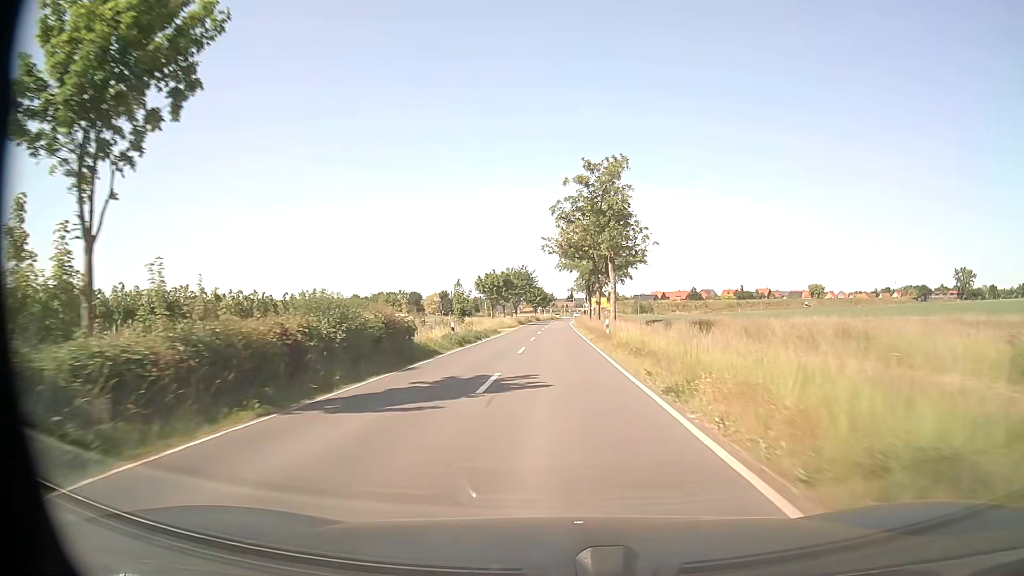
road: tertiary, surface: asphalt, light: Day
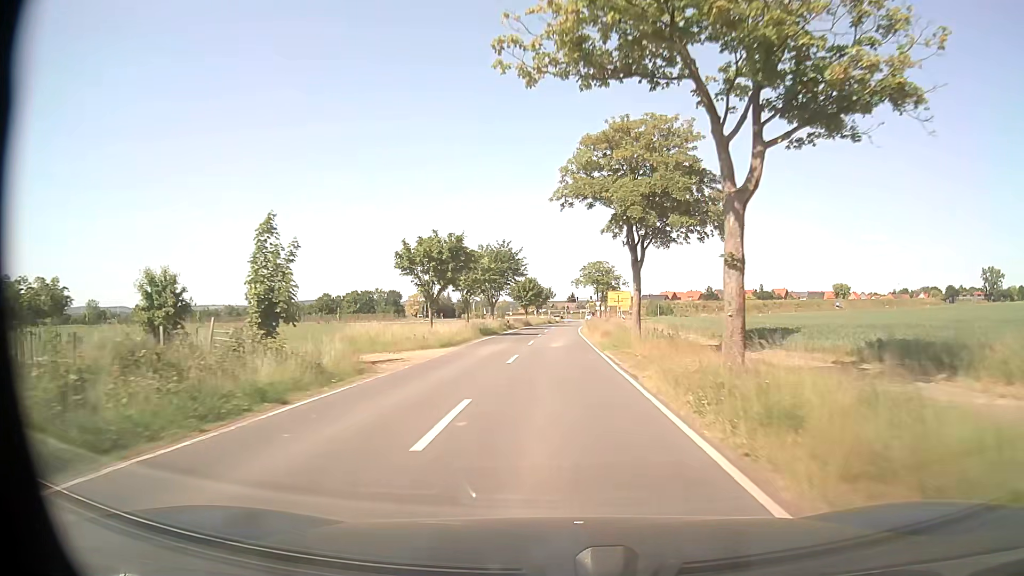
(+0.1, +41.8) m; 0°
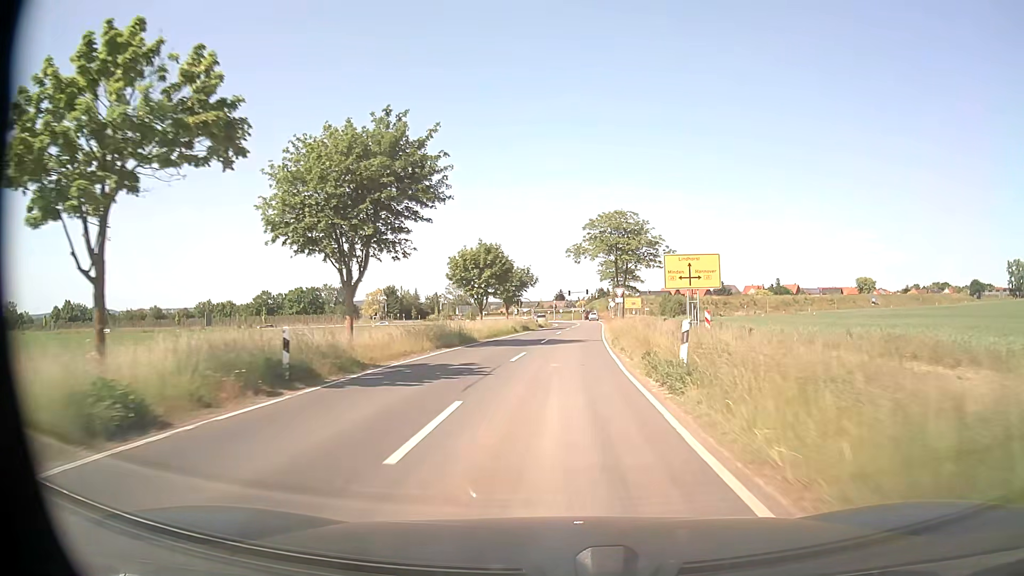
(+0.1, +50.1) m; +1°
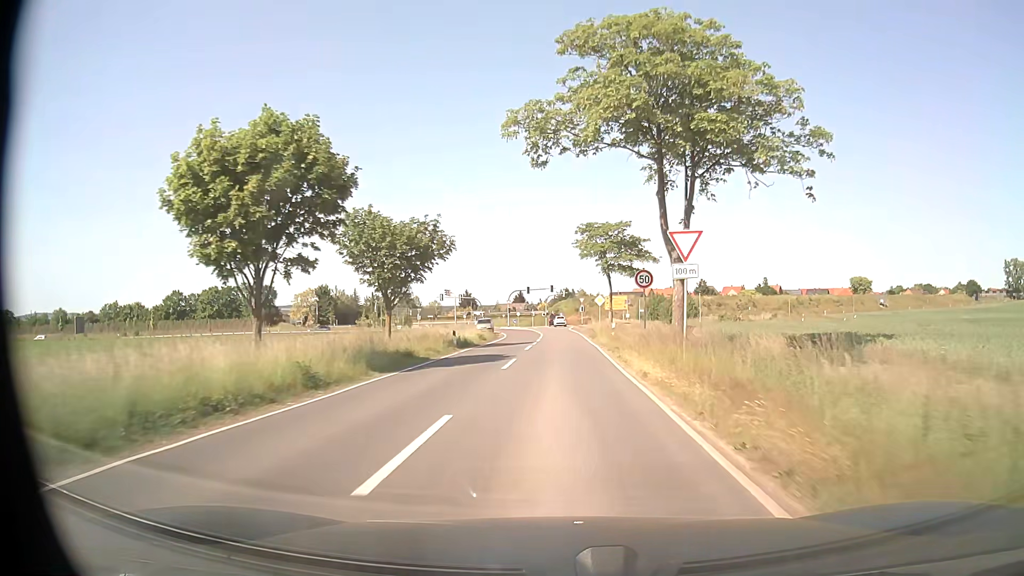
(+1.0, +37.5) m; +3°
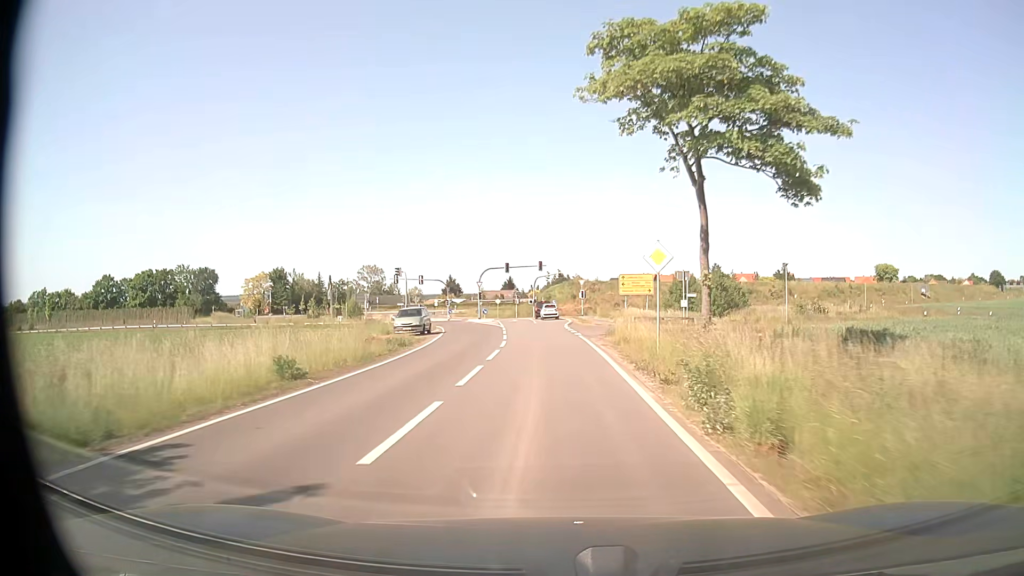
(+0.4, +33.0) m; 0°
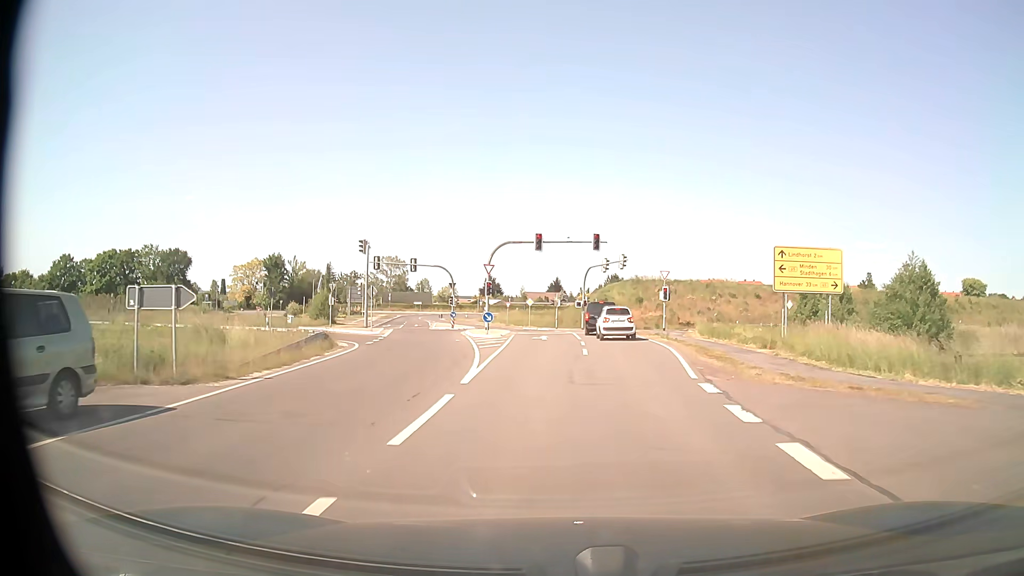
(-0.9, +35.0) m; -4°
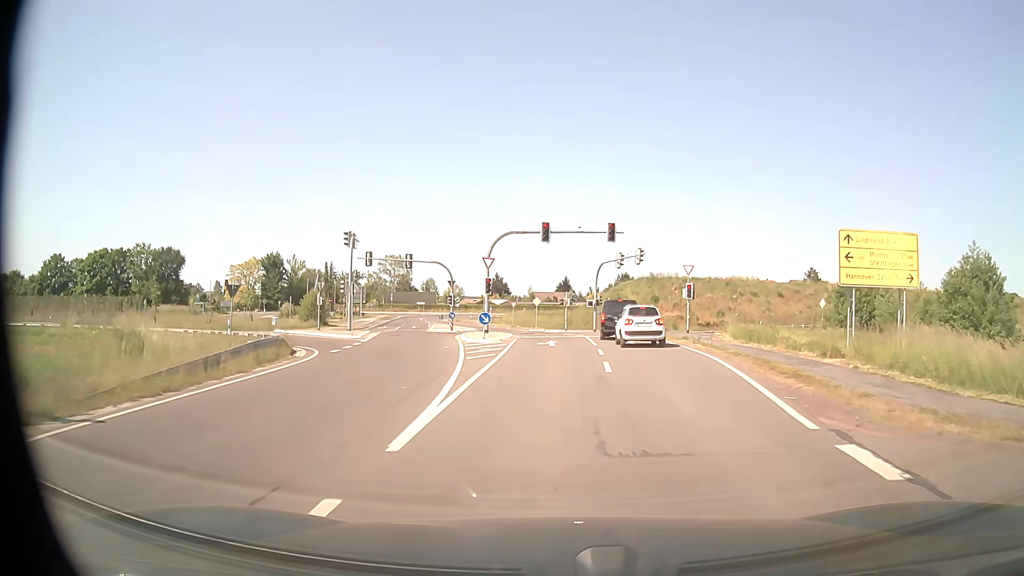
(0.0, +6.0) m; -1°
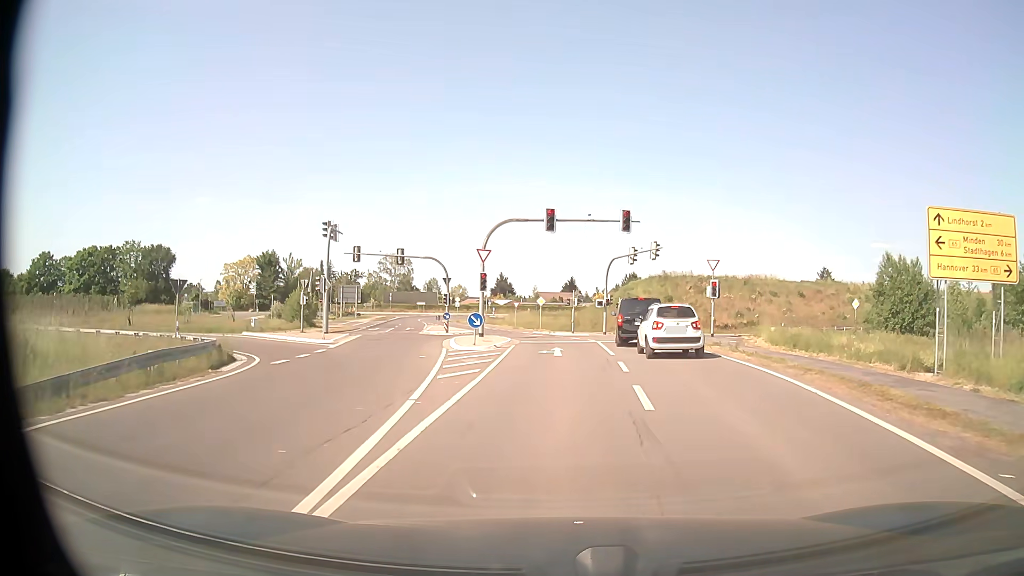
(0.0, +5.6) m; 0°
(0, +10) (0, +20) (0, +30) (-2, +40) (-8, +47) (-18, +48) (-28, +46) (-37, +43) (-47, +41) (-57, +39) m
